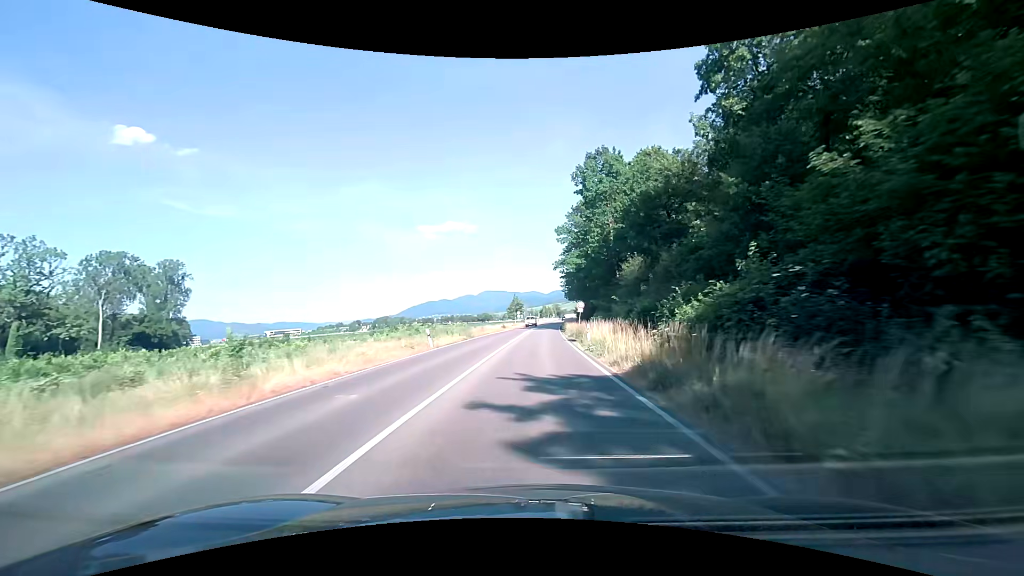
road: primary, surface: asphalt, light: Day
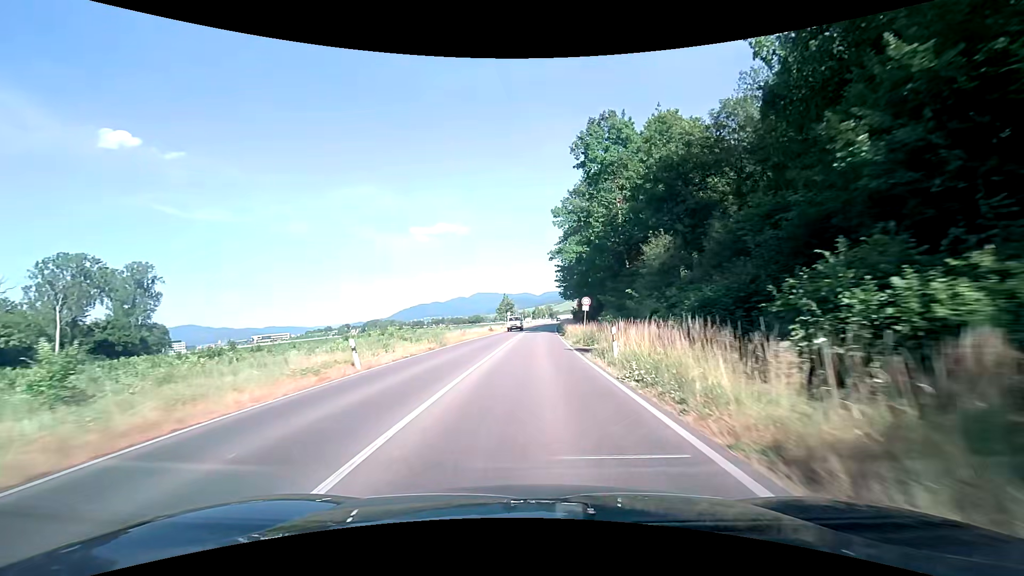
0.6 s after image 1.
(+0.1, +10.3) m; +1°
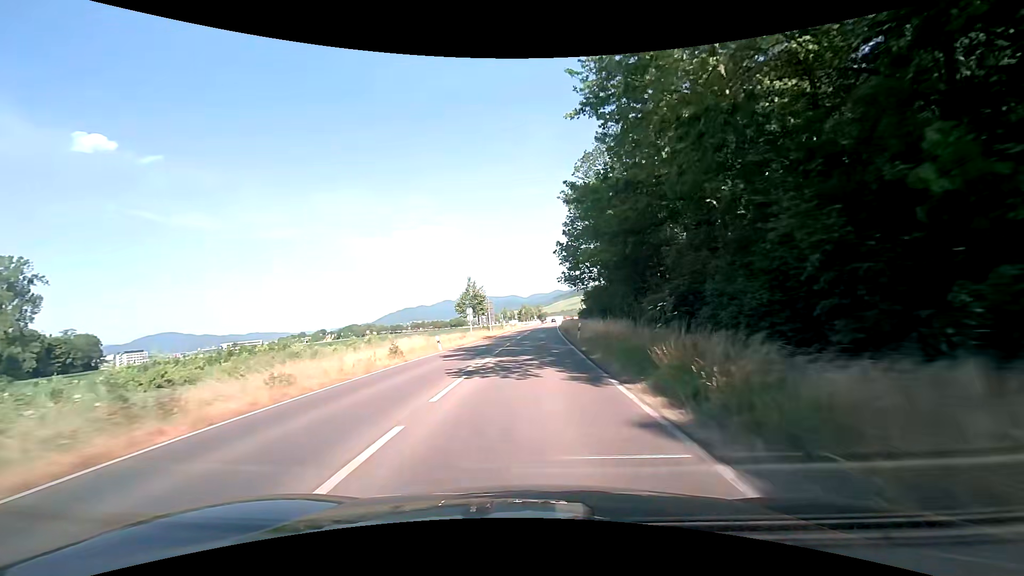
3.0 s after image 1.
(+0.7, +41.1) m; +1°
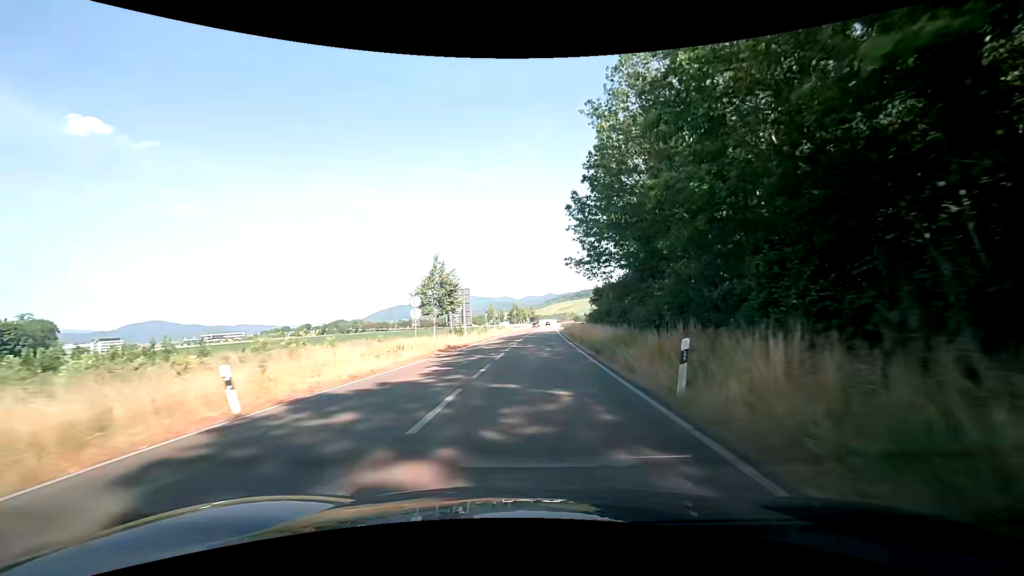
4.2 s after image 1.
(0.0, +20.4) m; +1°
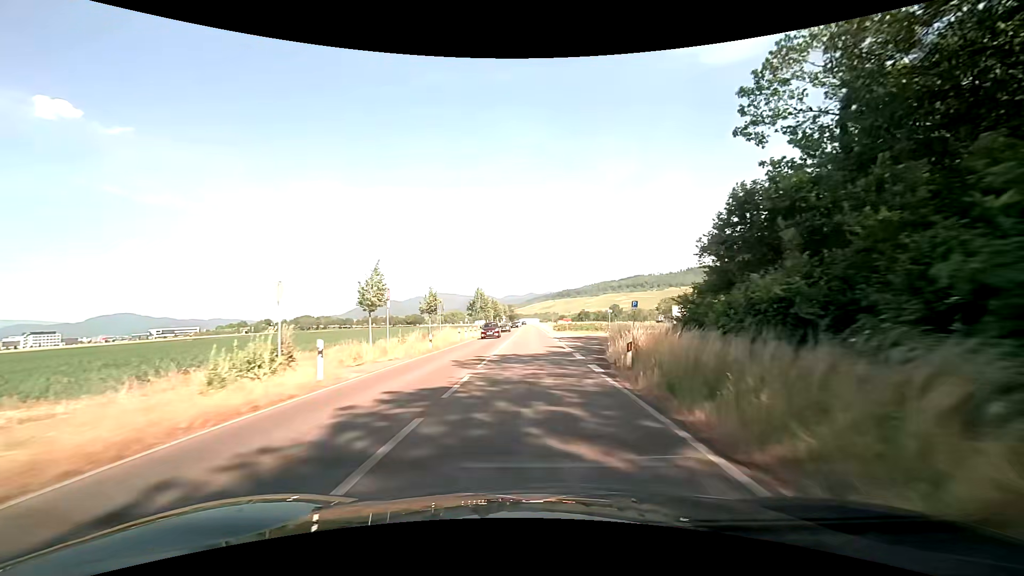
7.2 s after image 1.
(+1.5, +50.8) m; +2°
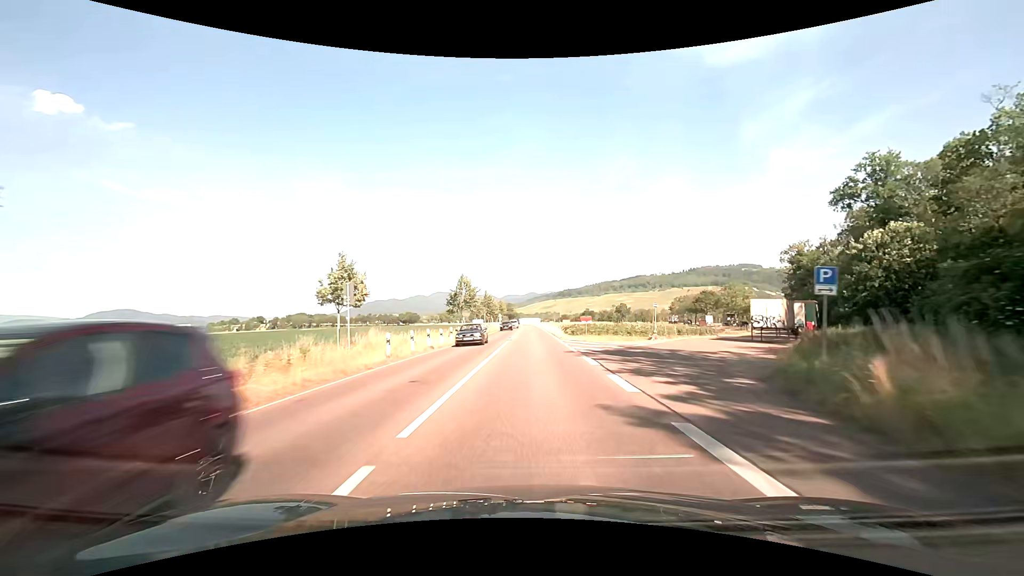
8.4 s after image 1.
(0.0, +20.4) m; 0°
